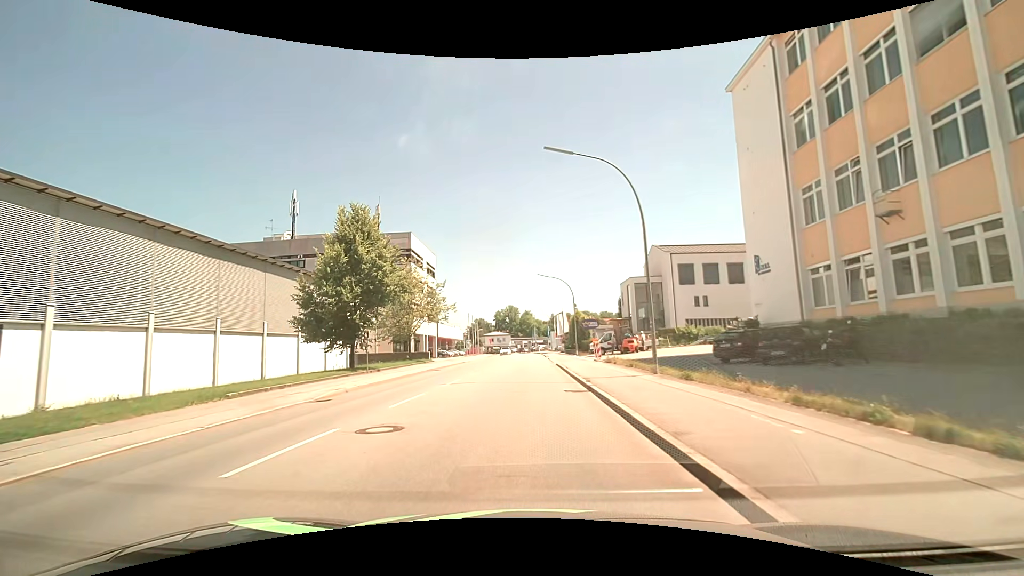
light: Day
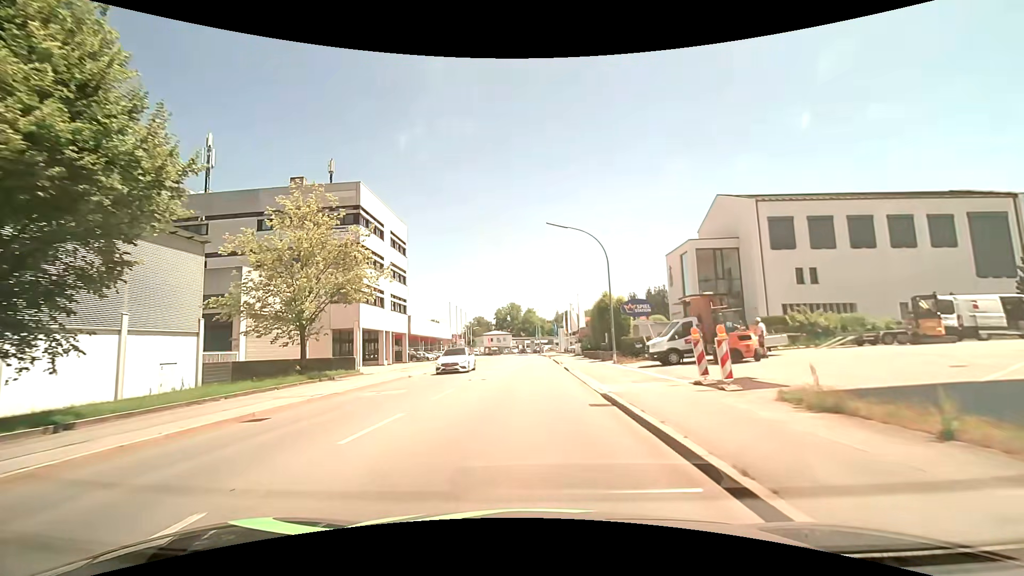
(0.0, +22.7) m; 0°
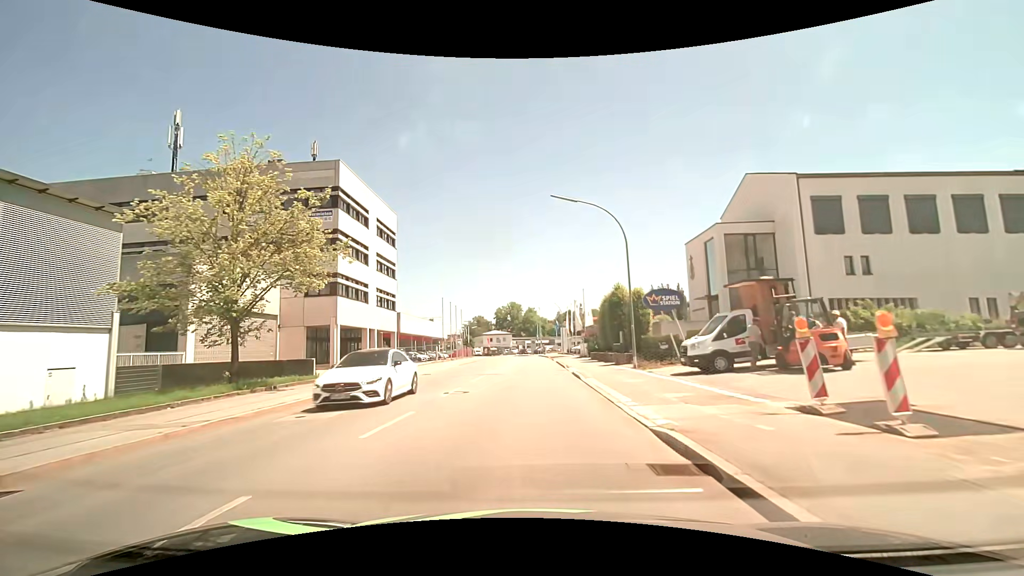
(0.0, +5.8) m; 0°
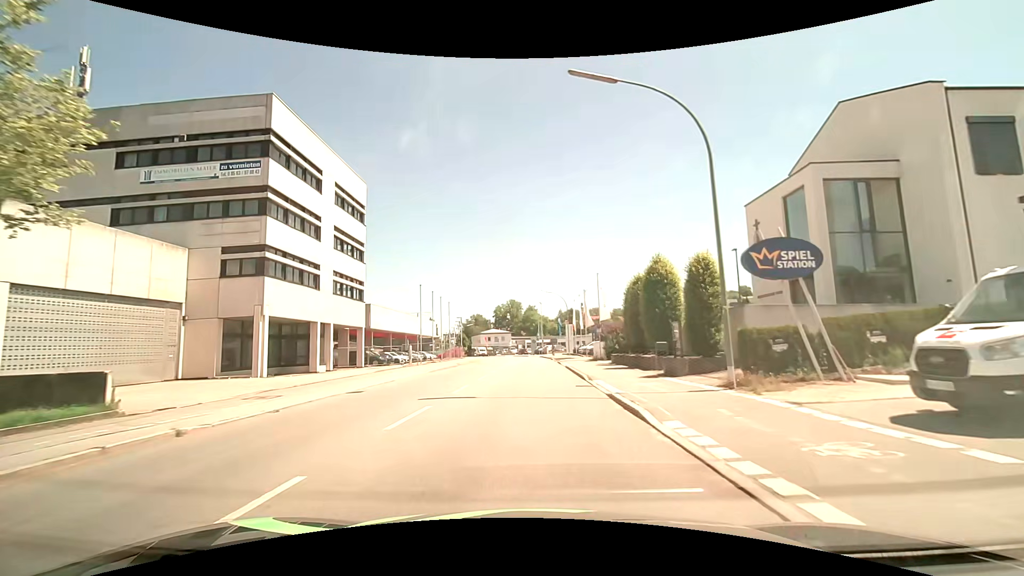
(0.0, +11.8) m; 0°
(0, +10) (0, +20) (0, +30) (0, +40) (0, +50) (0, +60) (0, +70) (-1, +80) (-2, +90) (-3, +100) m
